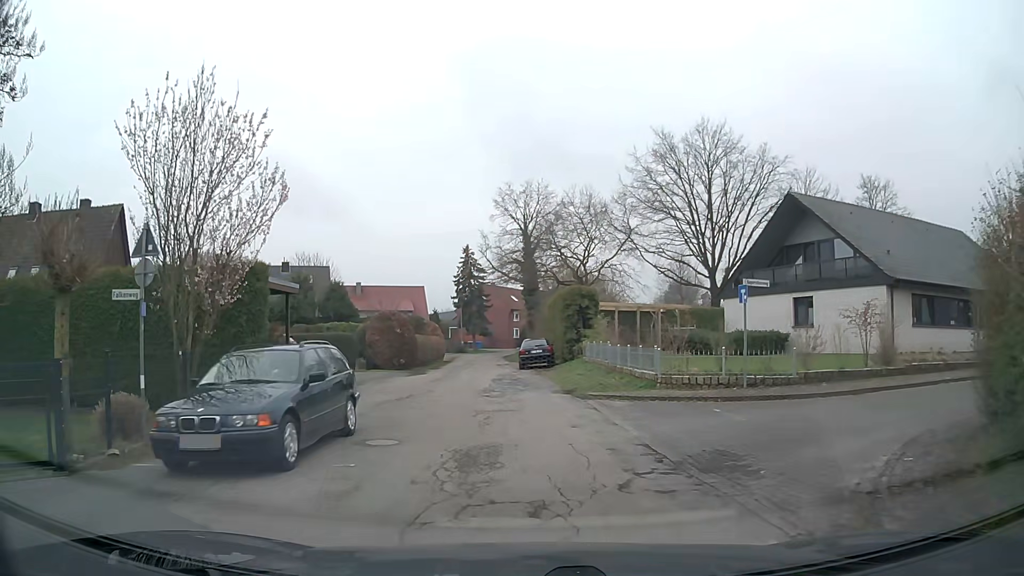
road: residential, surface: asphalt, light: Day
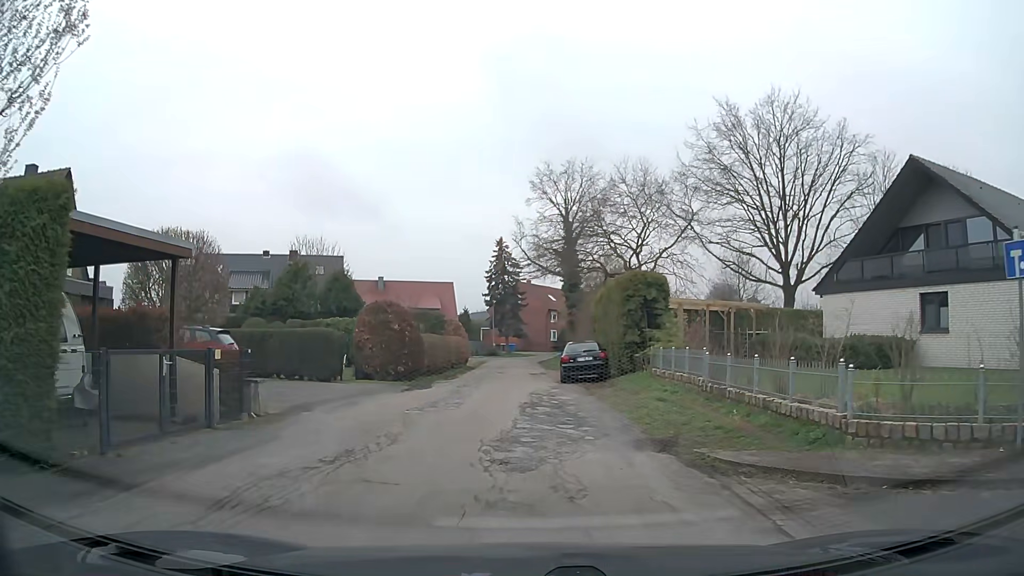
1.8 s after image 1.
(-0.3, +8.7) m; -3°
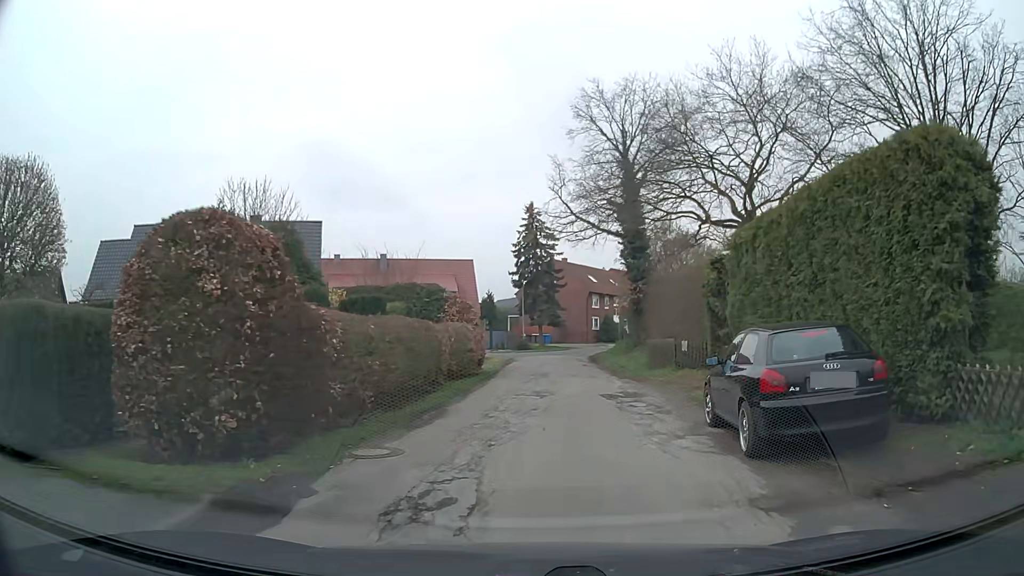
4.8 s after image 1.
(-1.0, +16.7) m; -2°
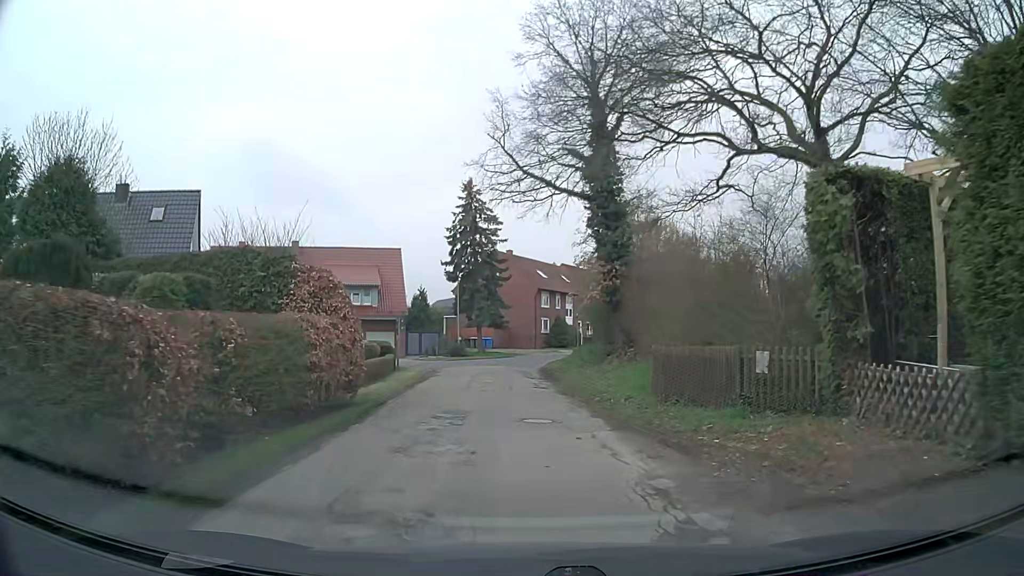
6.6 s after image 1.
(+0.4, +11.7) m; +3°
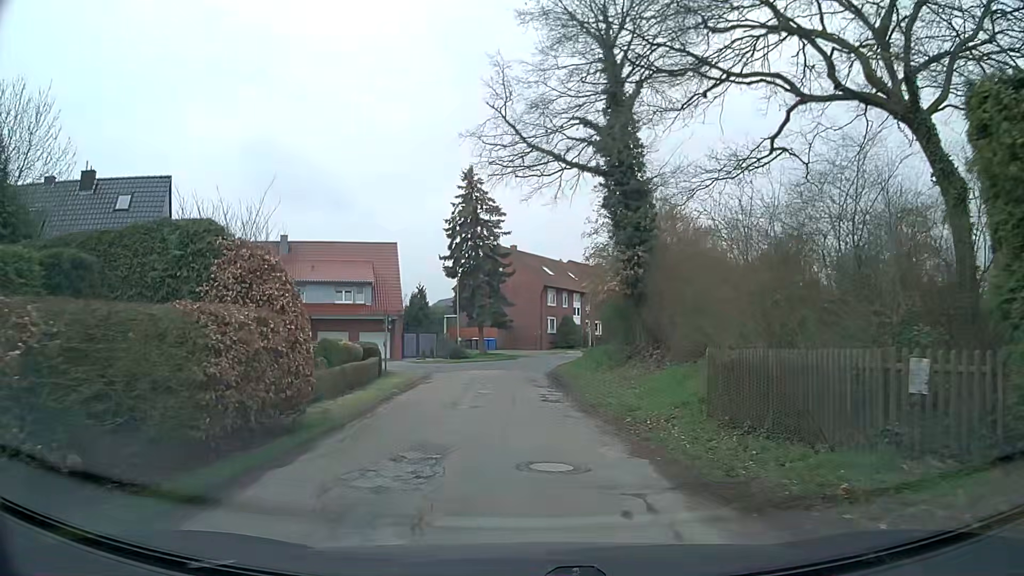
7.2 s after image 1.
(0.0, +4.1) m; +1°
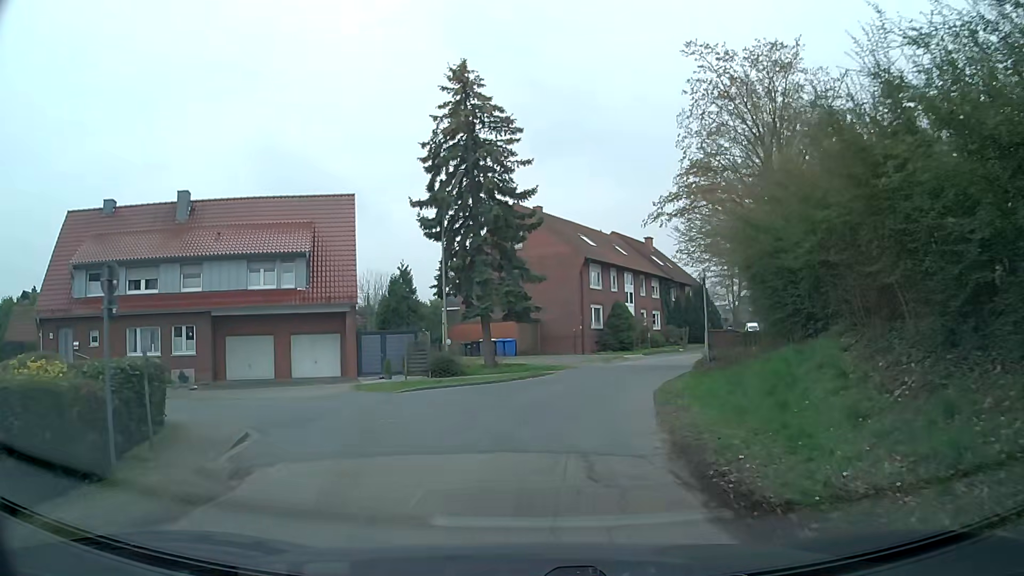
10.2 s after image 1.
(-0.7, +21.1) m; -3°
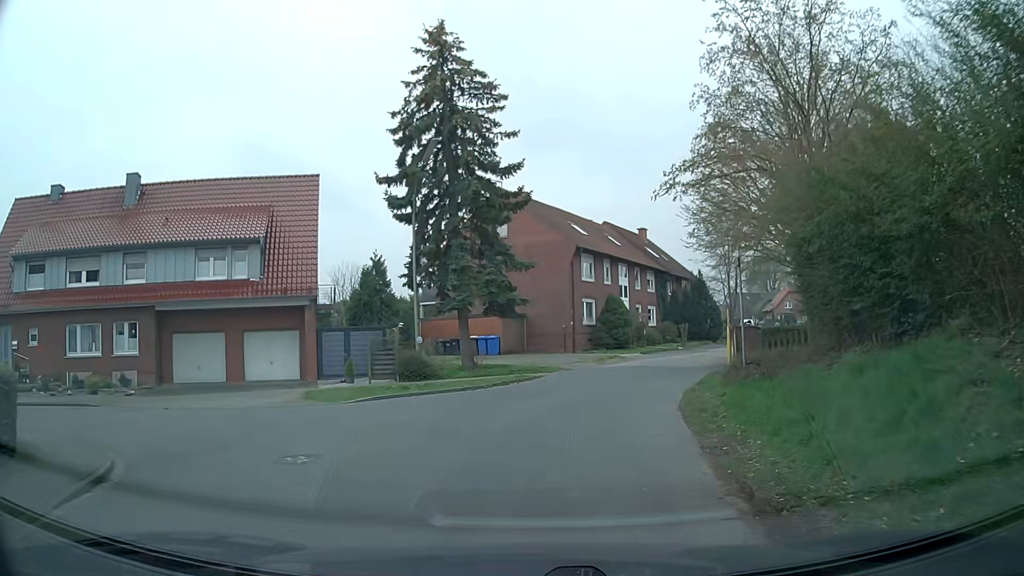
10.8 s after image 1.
(0.0, +4.2) m; +1°
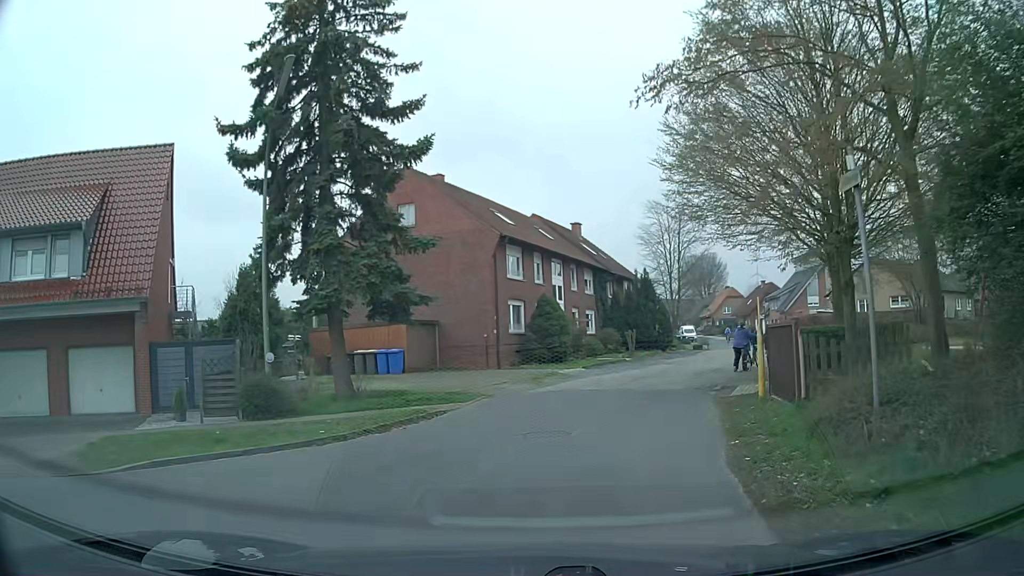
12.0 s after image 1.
(+0.4, +8.0) m; +6°
(+1, +10) (+3, +20) (+7, +29) (+12, +38) (+15, +47) (+19, +56) (+22, +66) (+24, +76) (+26, +85) (+27, +95) m
